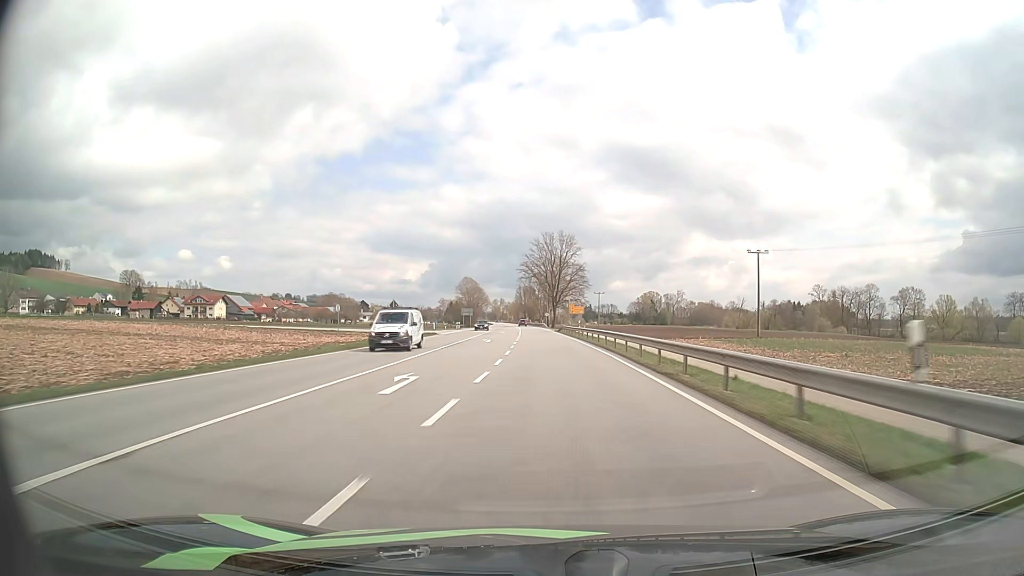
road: primary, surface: asphalt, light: Day
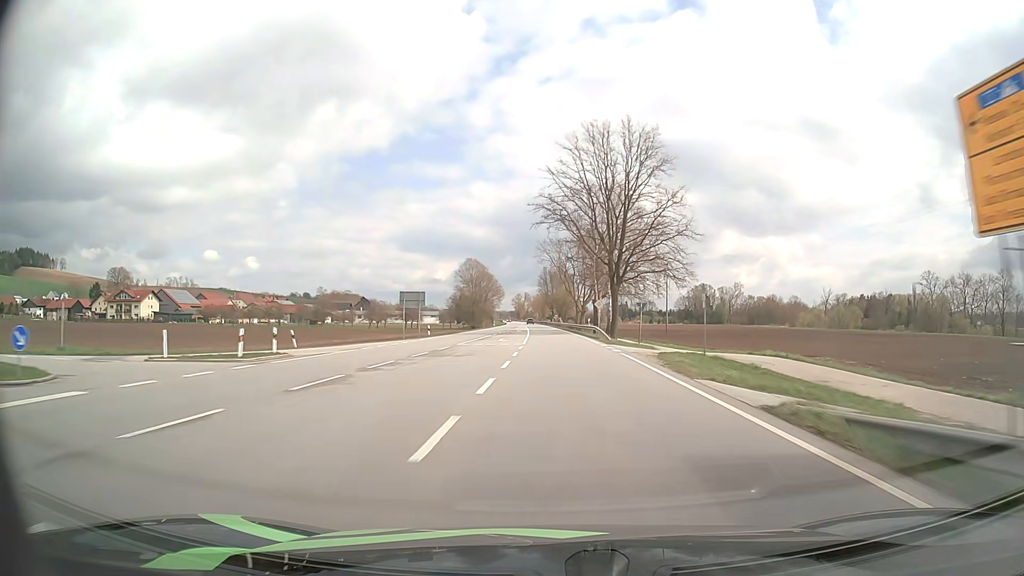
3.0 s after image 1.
(-1.9, +79.9) m; -3°
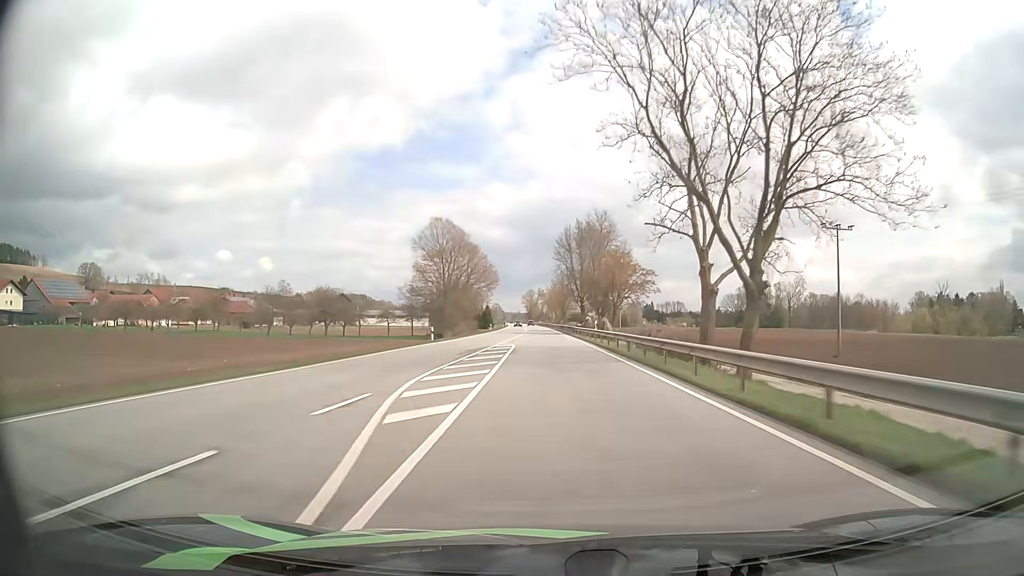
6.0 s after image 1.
(-1.2, +80.9) m; -1°
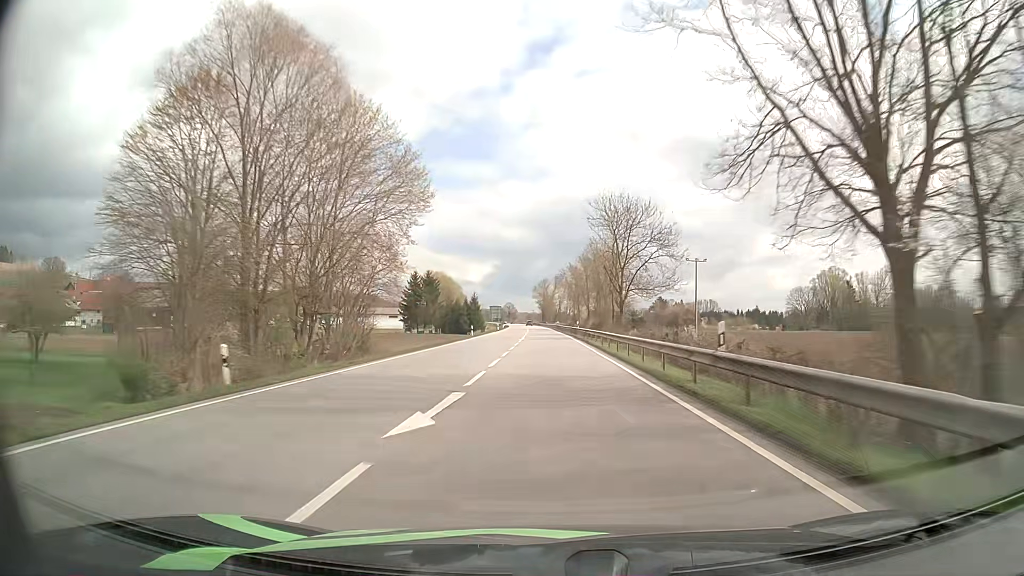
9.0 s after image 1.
(-1.0, +82.2) m; -2°
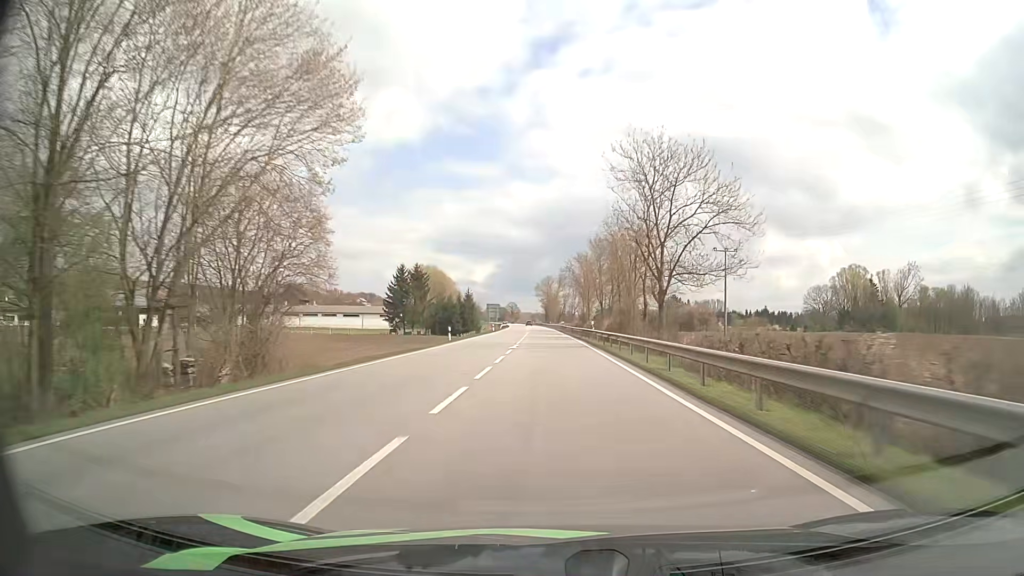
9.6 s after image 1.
(0.0, +16.6) m; 0°
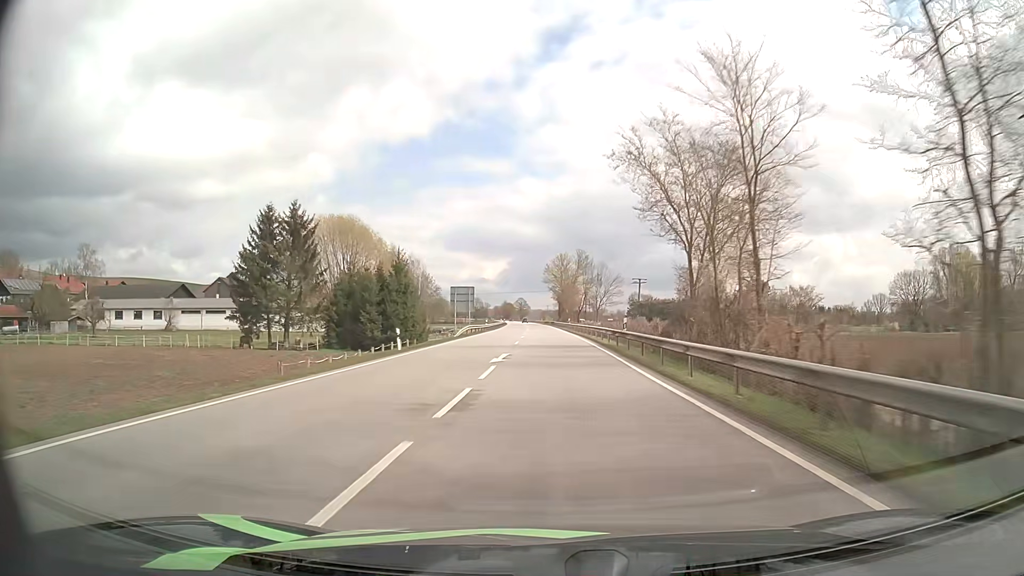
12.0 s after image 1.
(-0.8, +66.5) m; -1°
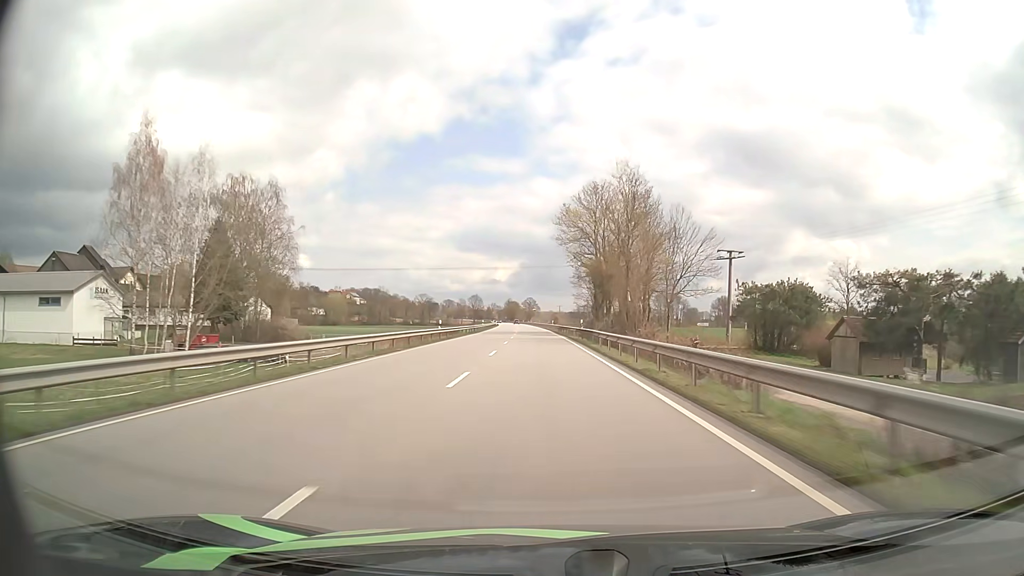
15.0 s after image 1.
(-0.7, +82.8) m; -1°
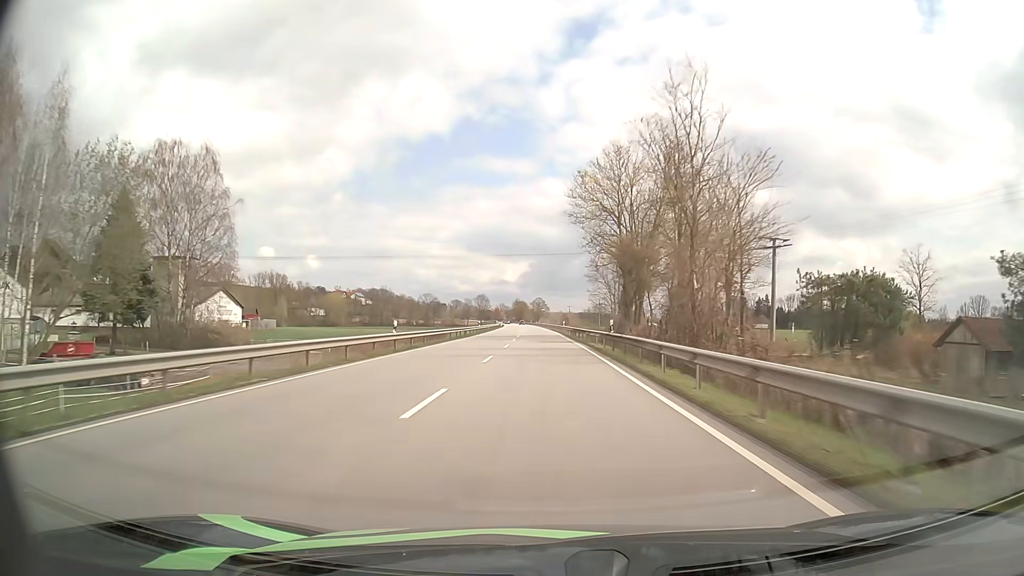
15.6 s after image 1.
(-0.1, +16.5) m; -1°
(0, +10) (0, +20) (0, +30) (-1, +40) (-1, +50) (-1, +60) (-1, +70) (-2, +80) (-2, +90) (-2, +100) m
